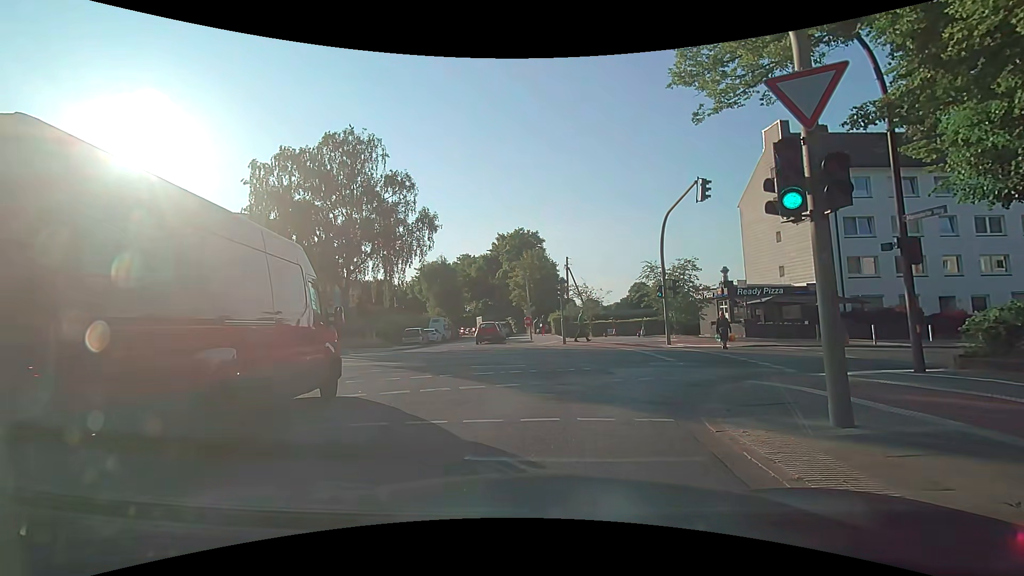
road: tertiary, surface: asphalt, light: Day
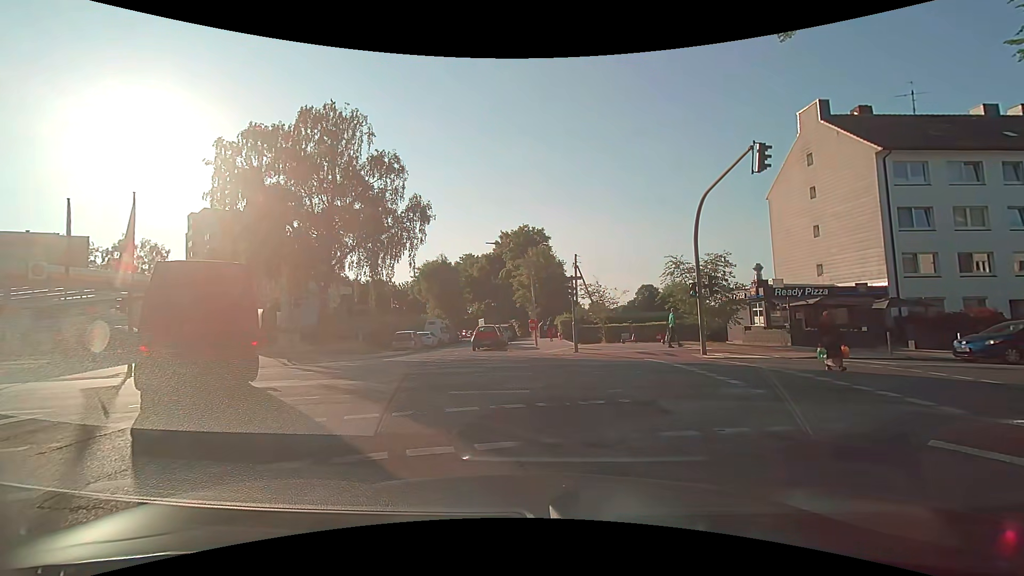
(0.0, +4.3) m; -1°
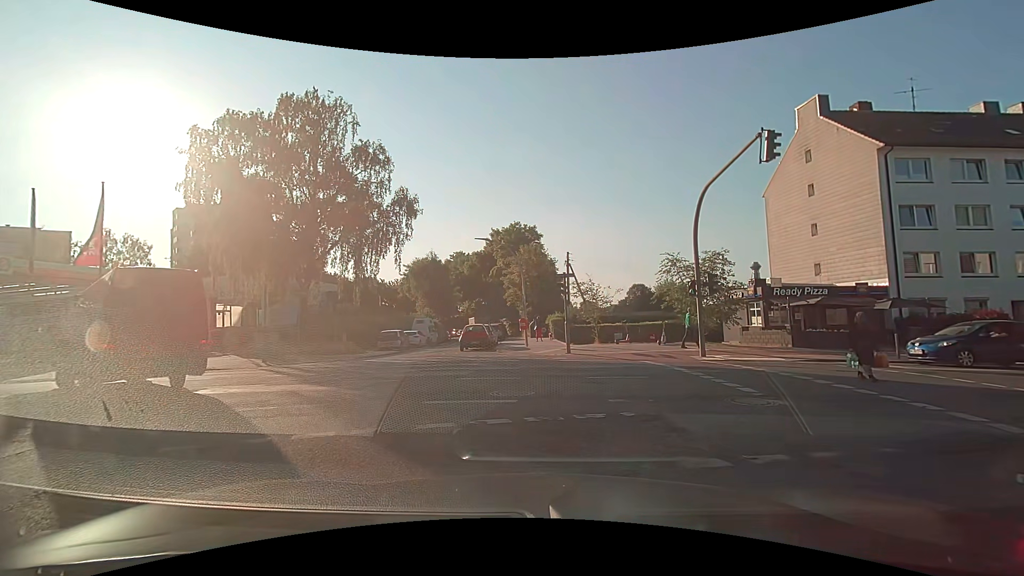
(0.0, +1.2) m; +1°
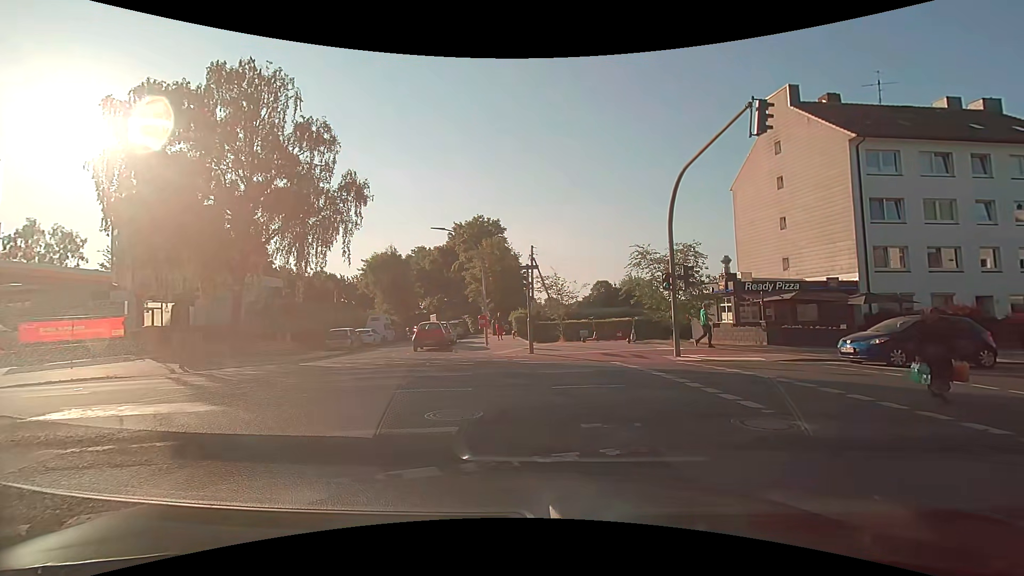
(+0.1, +2.1) m; +5°
